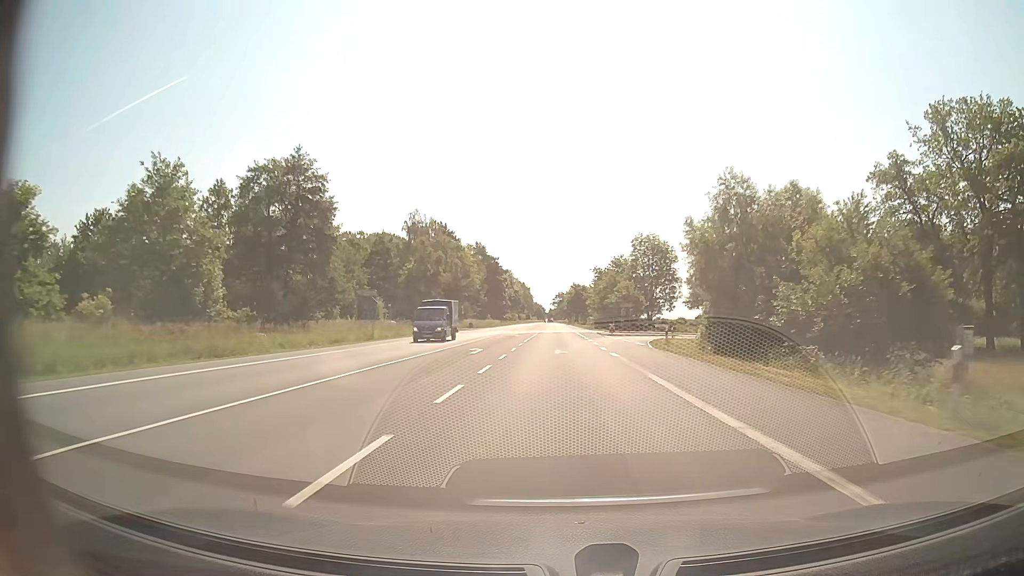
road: secondary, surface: asphalt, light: Day
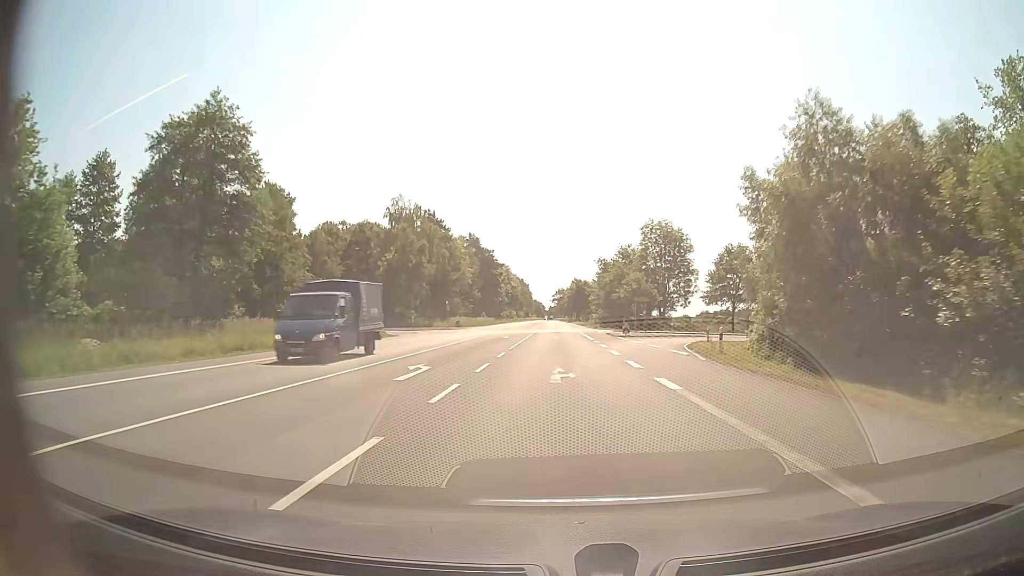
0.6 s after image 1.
(0.0, +12.5) m; 0°
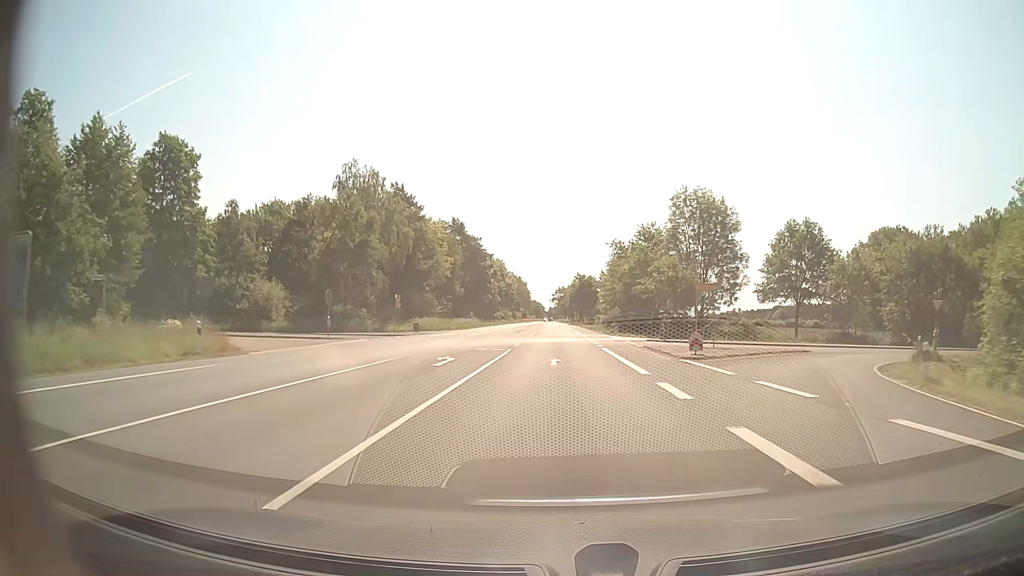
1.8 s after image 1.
(-0.1, +25.0) m; 0°
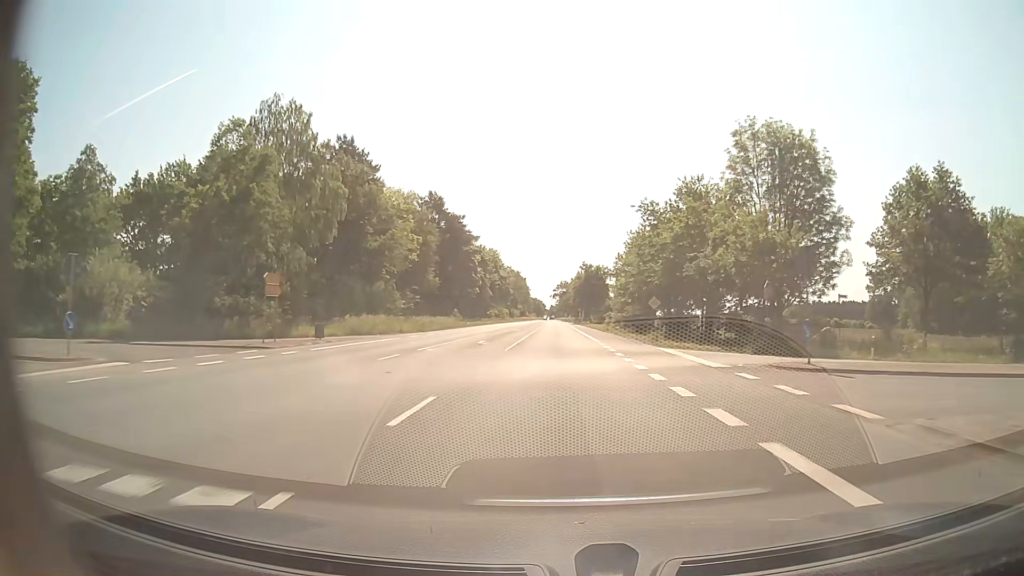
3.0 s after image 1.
(0.0, +25.0) m; 0°
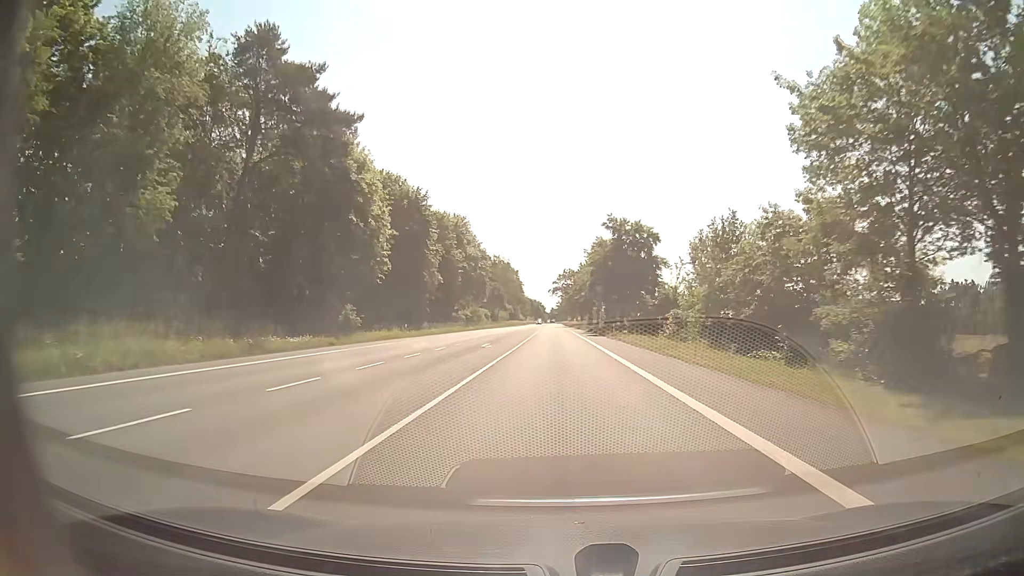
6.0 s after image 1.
(-0.2, +63.2) m; 0°
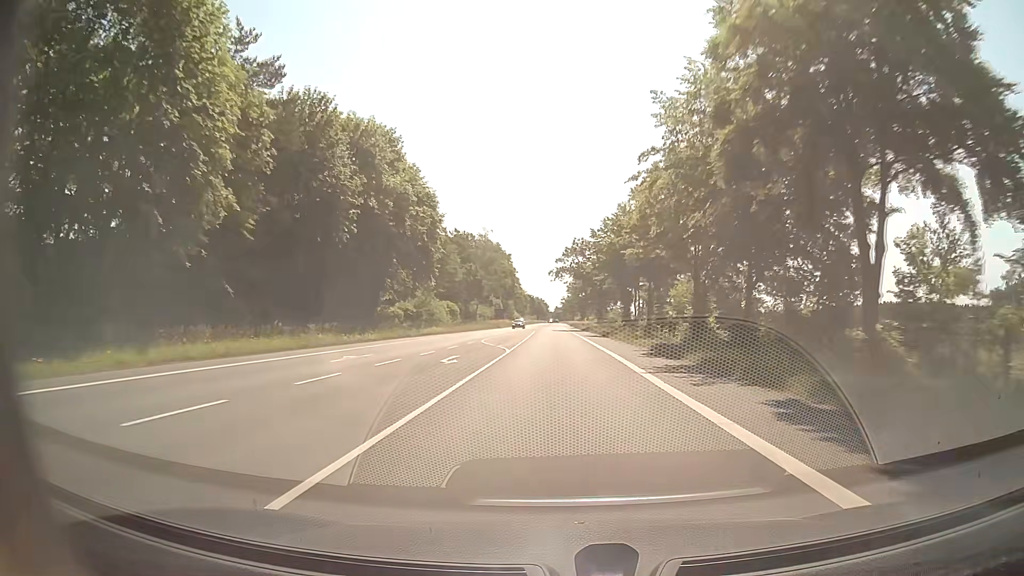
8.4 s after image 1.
(0.0, +54.2) m; 0°
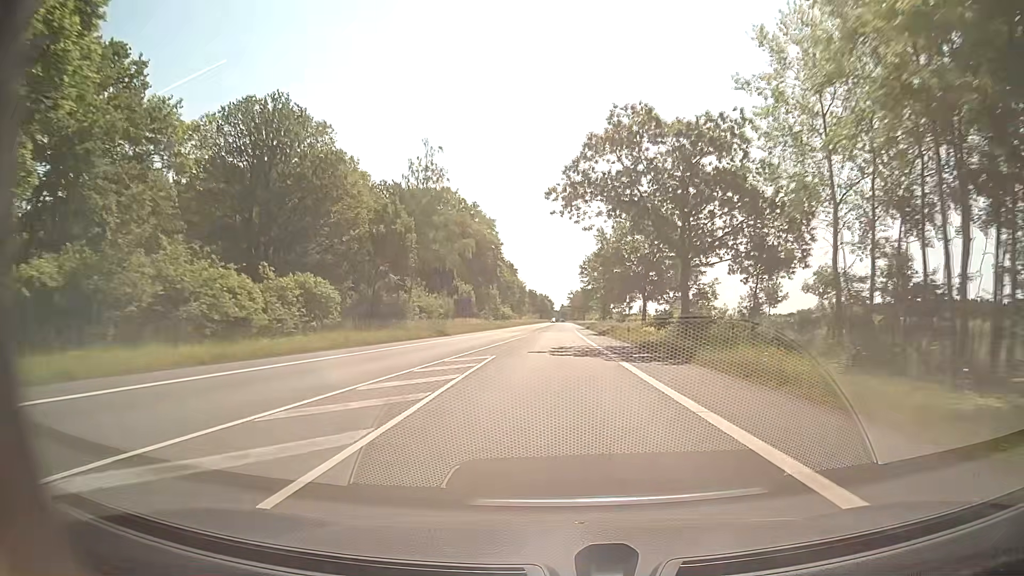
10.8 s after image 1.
(-0.2, +58.3) m; -1°
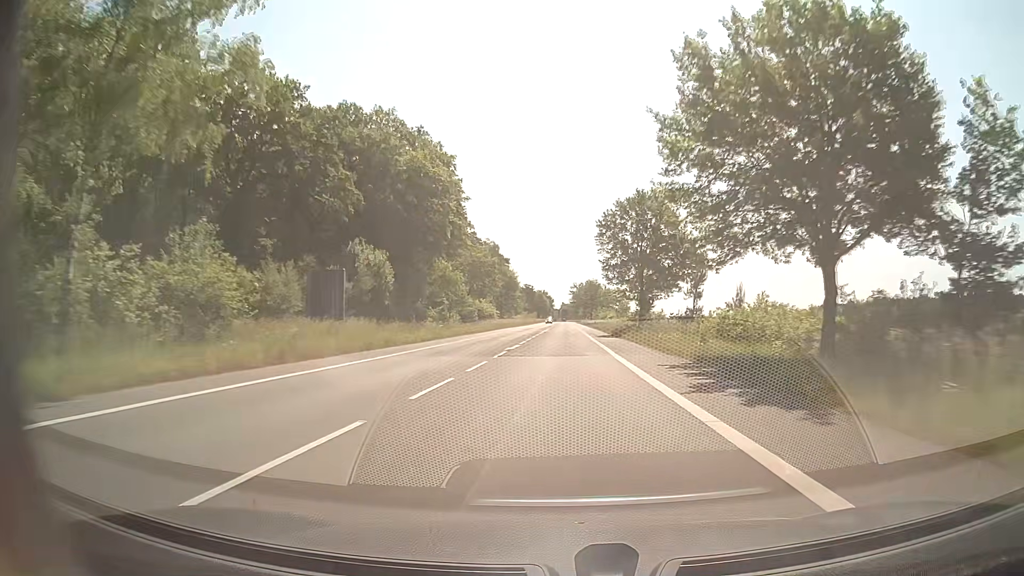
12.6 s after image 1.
(+0.1, +45.7) m; 0°
(0, +10) (0, +20) (0, +30) (0, +40) (0, +50) (0, +60) (+1, +70) (+1, +80) (+1, +90) (+1, +100) m
